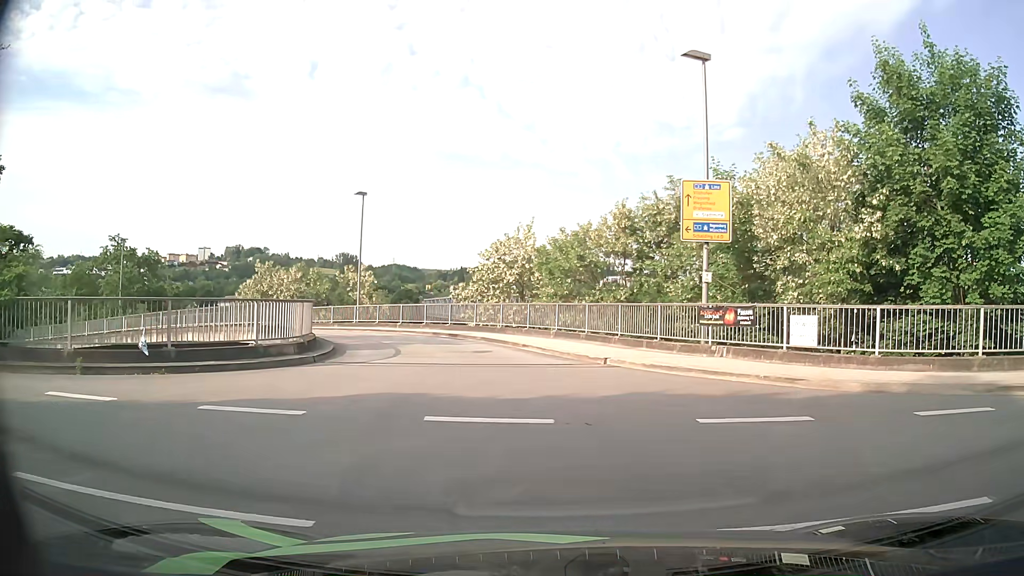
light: Day
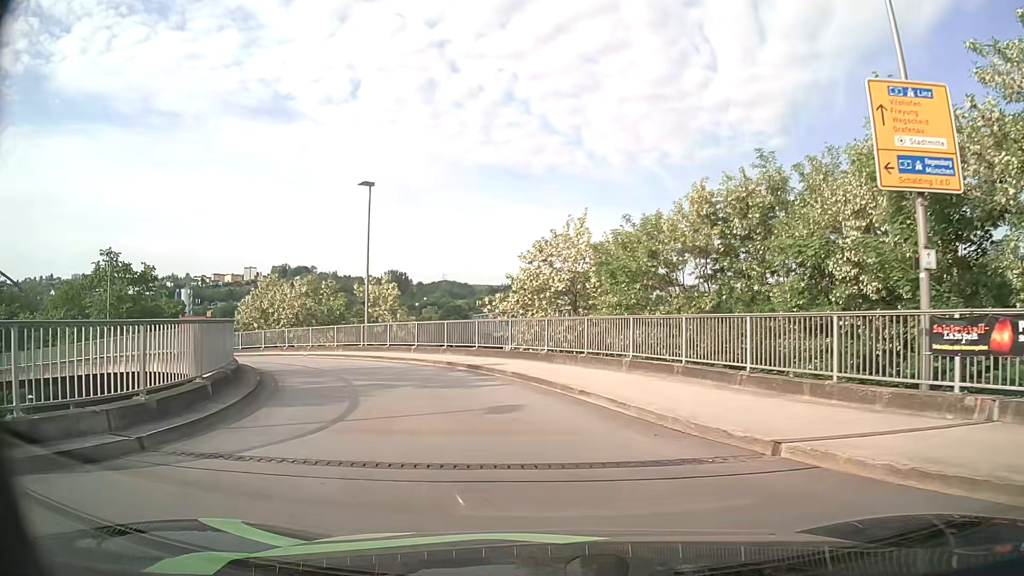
(-0.2, +9.3) m; -4°
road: primary_link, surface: asphalt
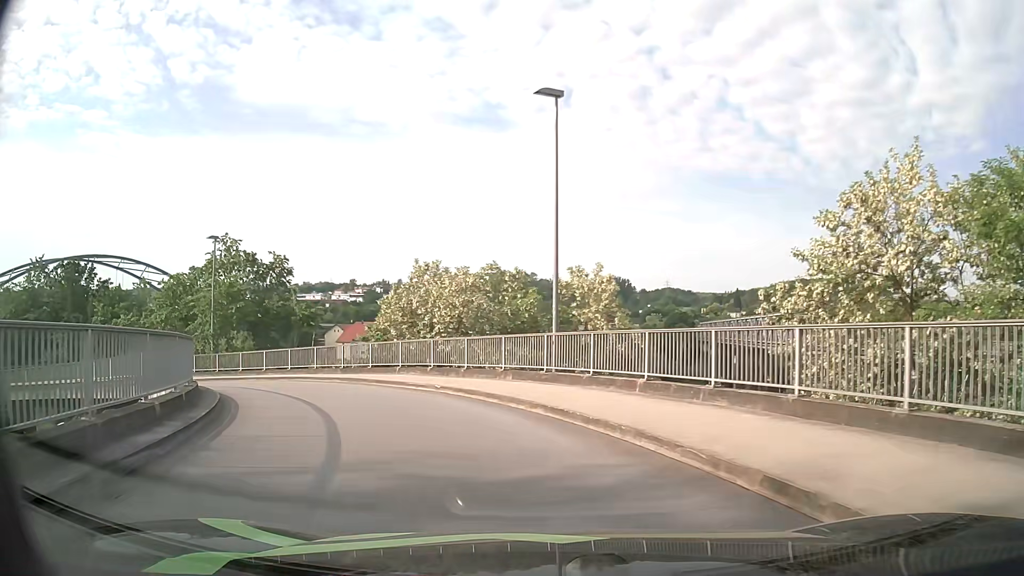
(-2.3, +14.2) m; -18°
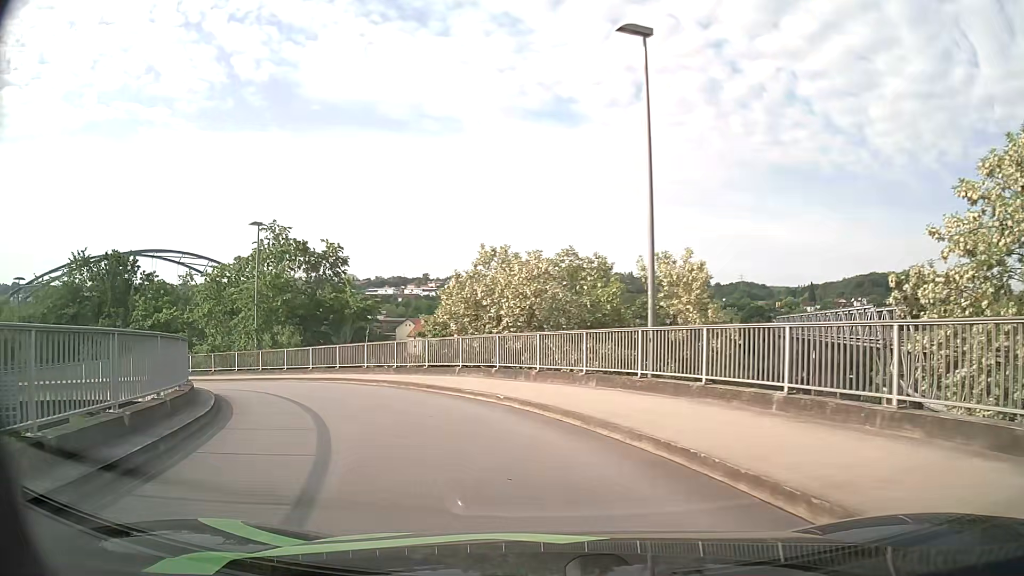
(-0.2, +4.0) m; -6°
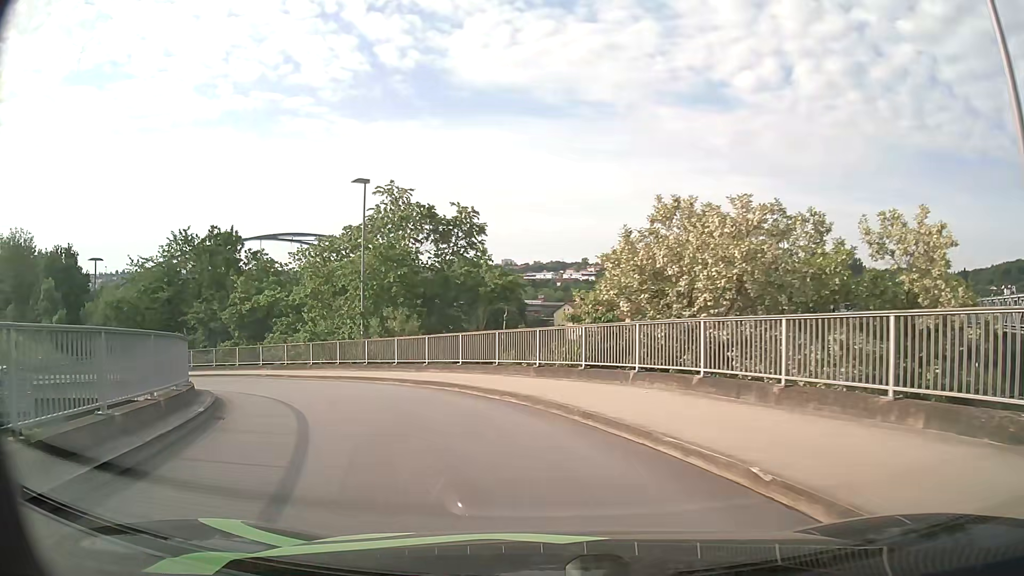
(-1.0, +8.0) m; -14°
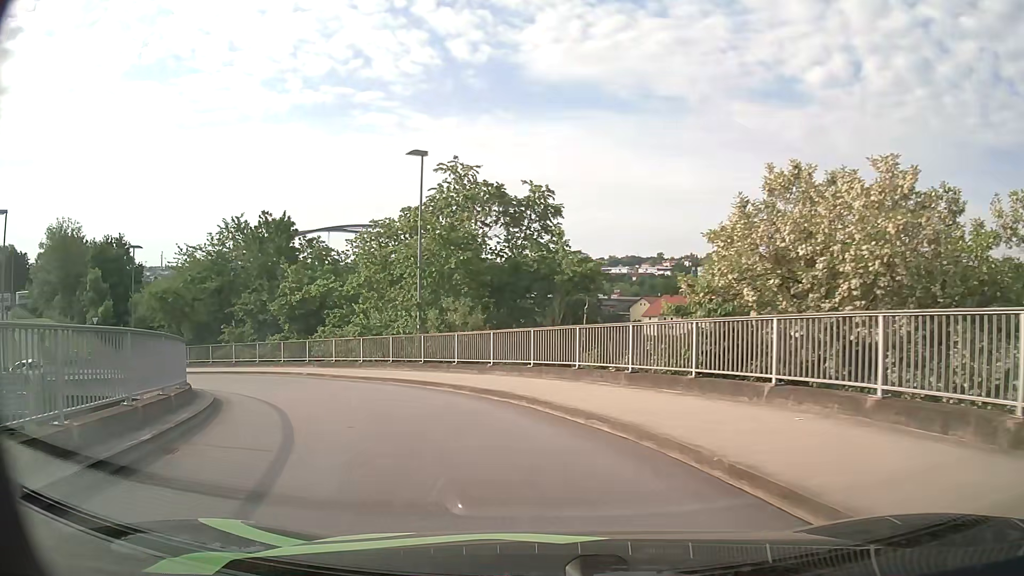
(-0.2, +3.9) m; -6°
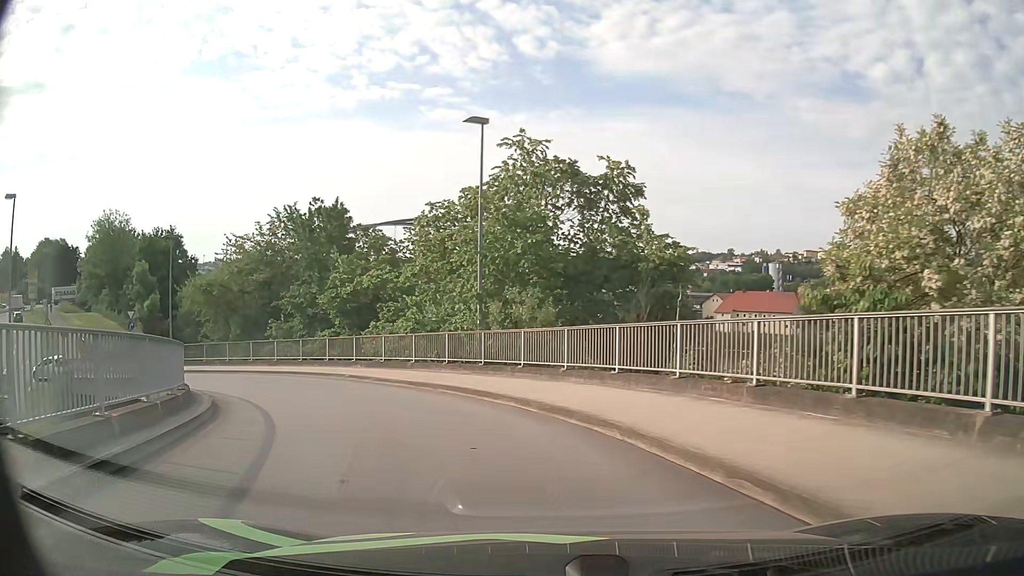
(-0.2, +3.7) m; -7°
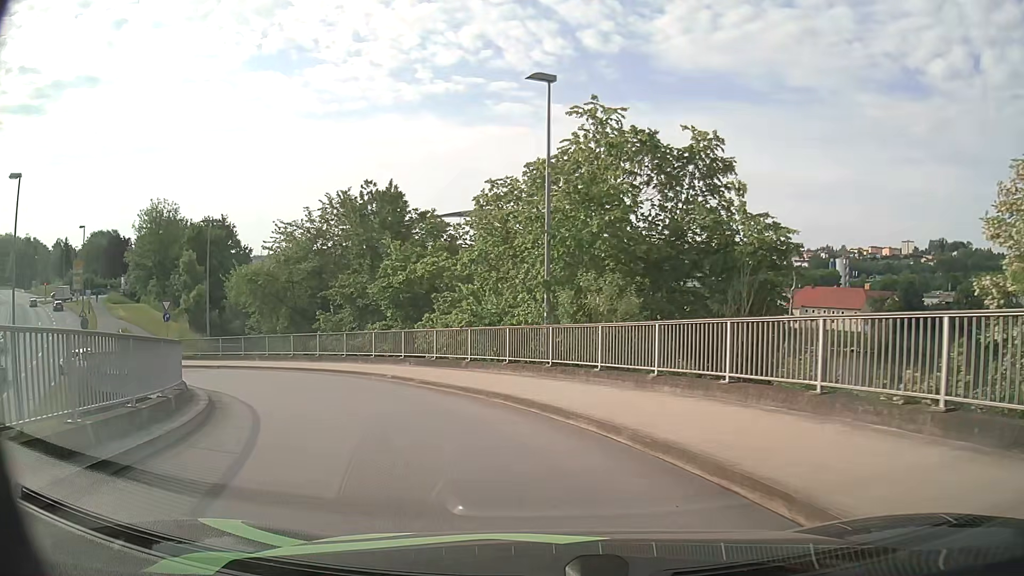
(-0.1, +3.4) m; -5°
